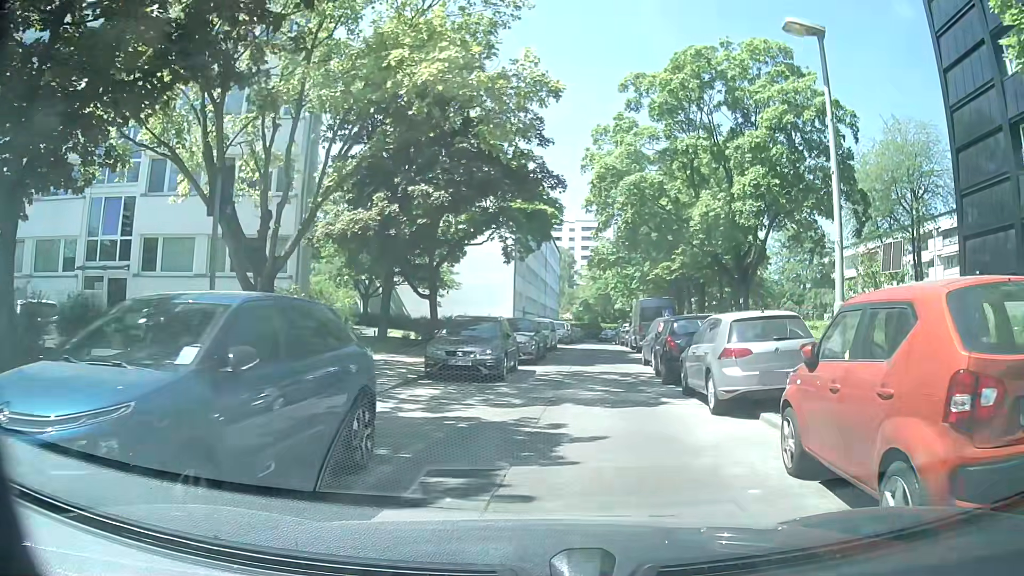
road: residential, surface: concrete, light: Day
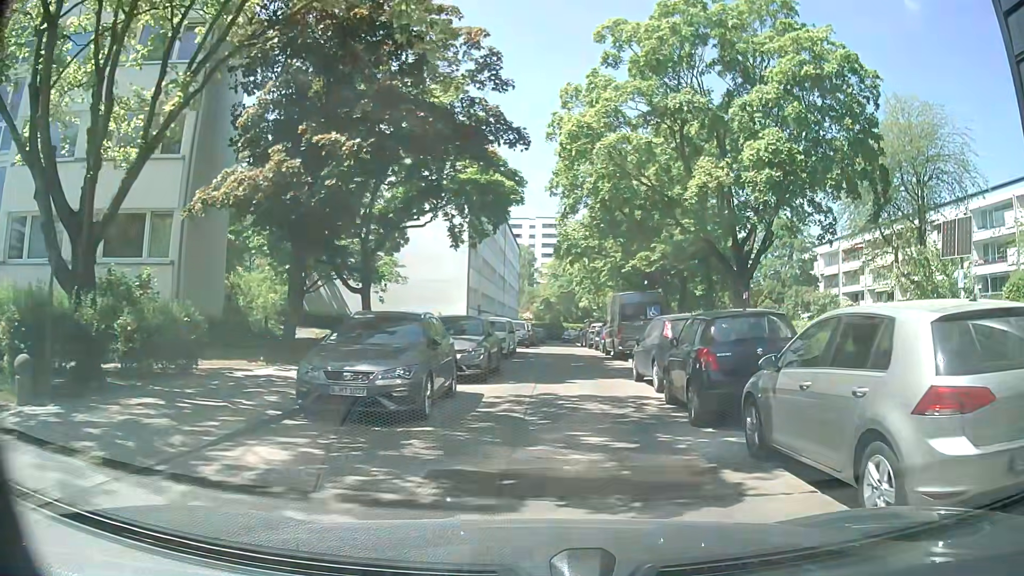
(+0.1, +6.2) m; +4°
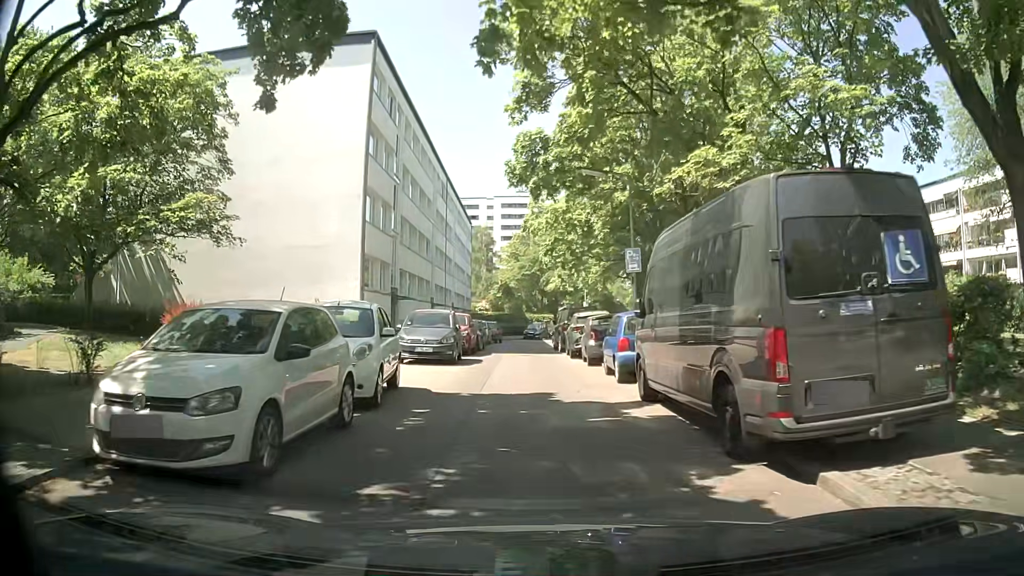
(+0.6, +19.8) m; +2°
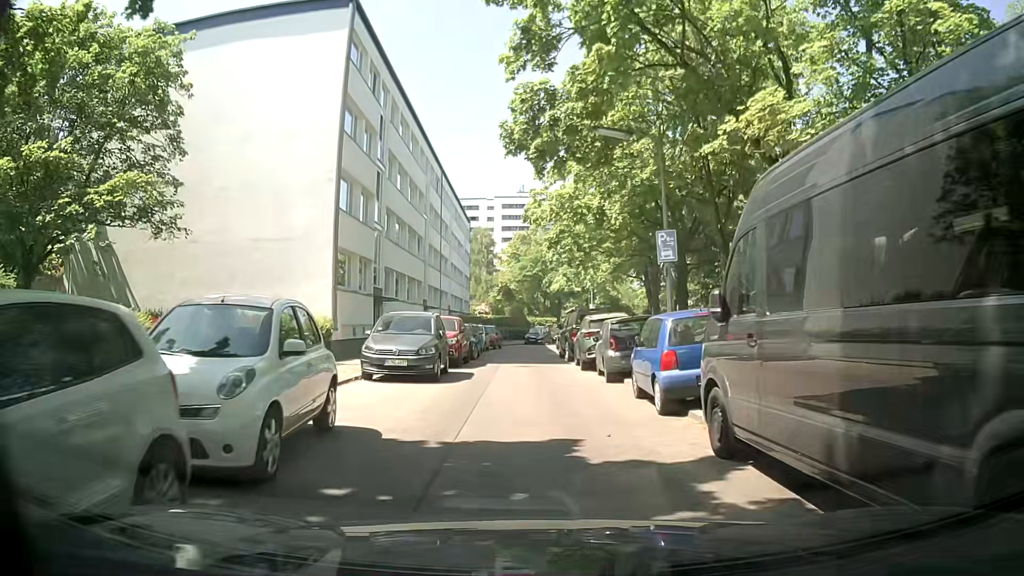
(0.0, +4.3) m; 0°
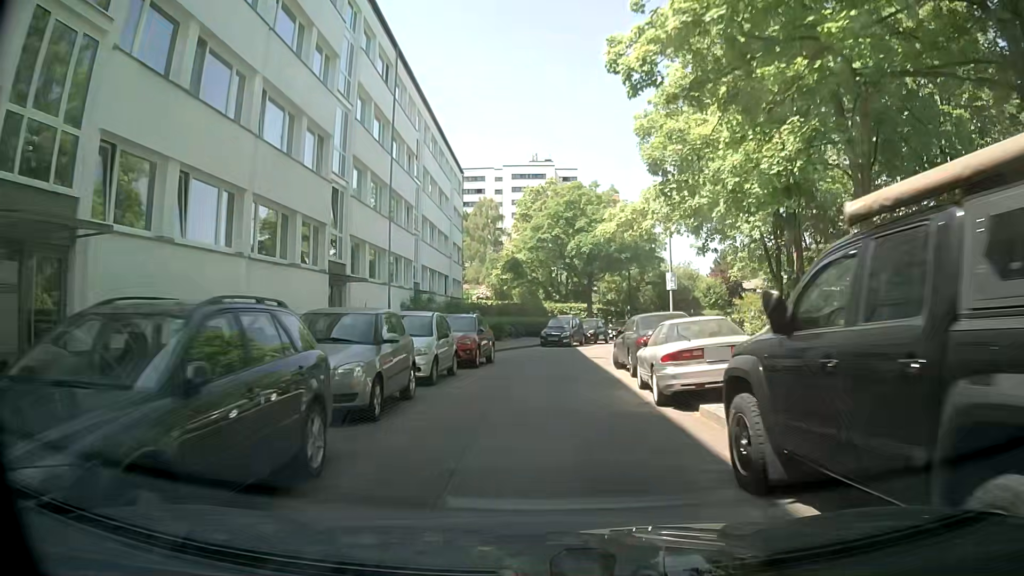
(-0.5, +24.0) m; -3°
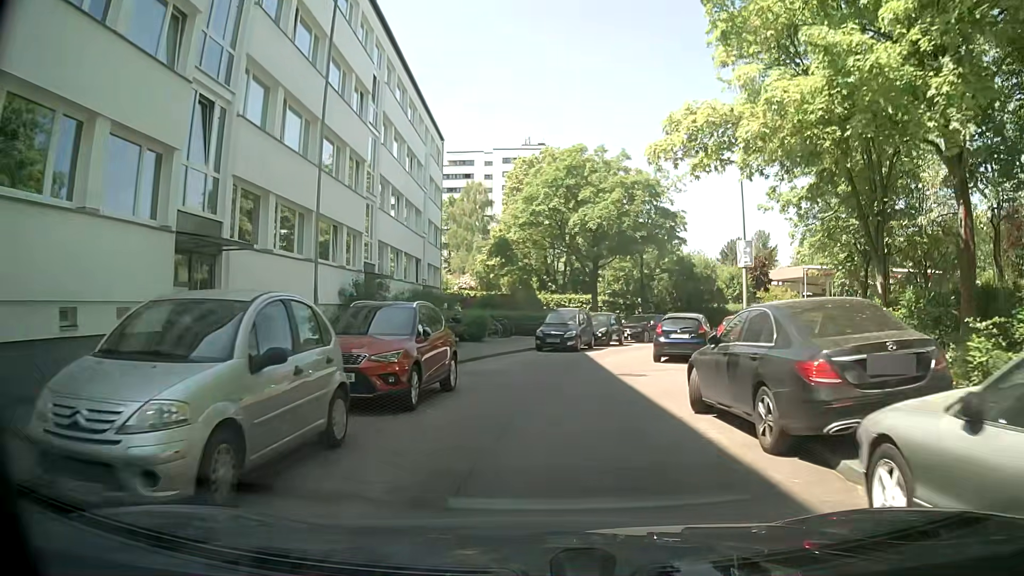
(+0.2, +9.6) m; +2°
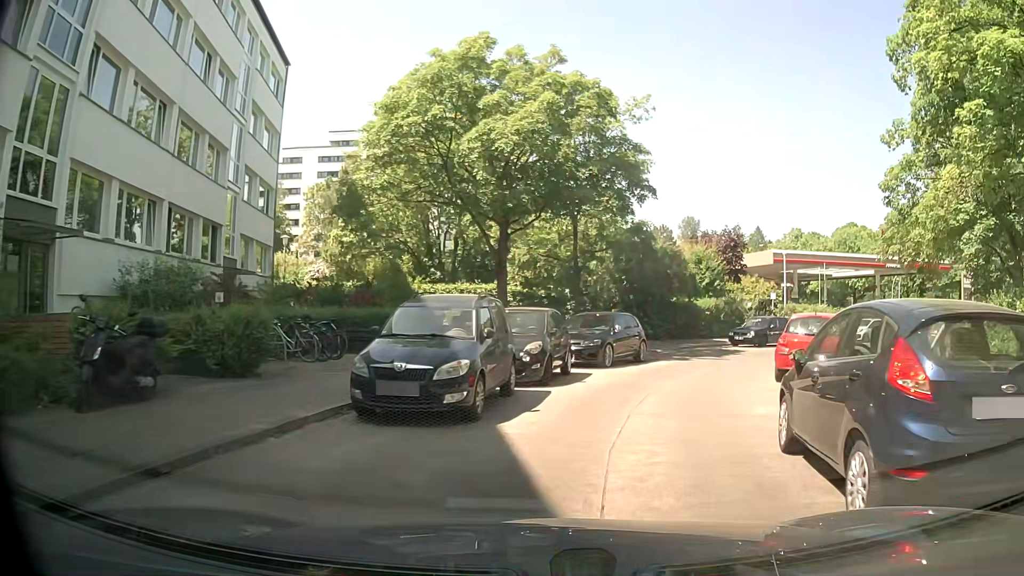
(+0.5, +16.4) m; +6°
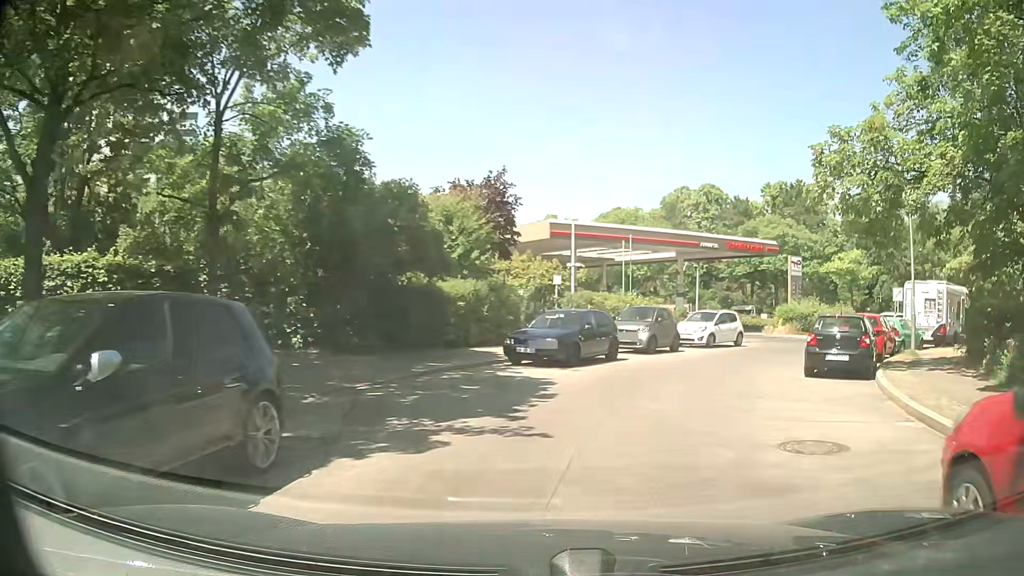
(+3.1, +14.3) m; +25°
